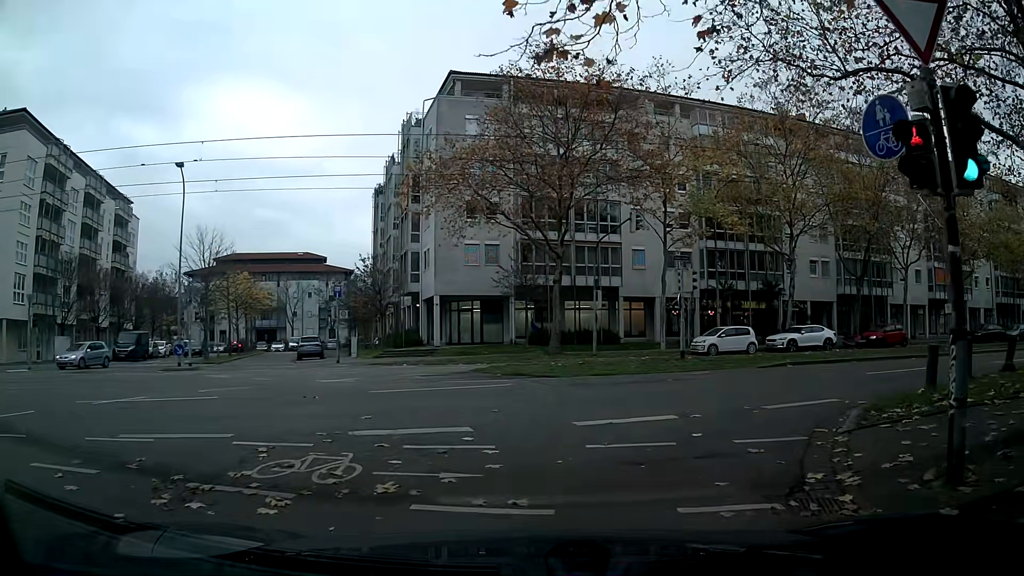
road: residential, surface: asphalt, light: Day
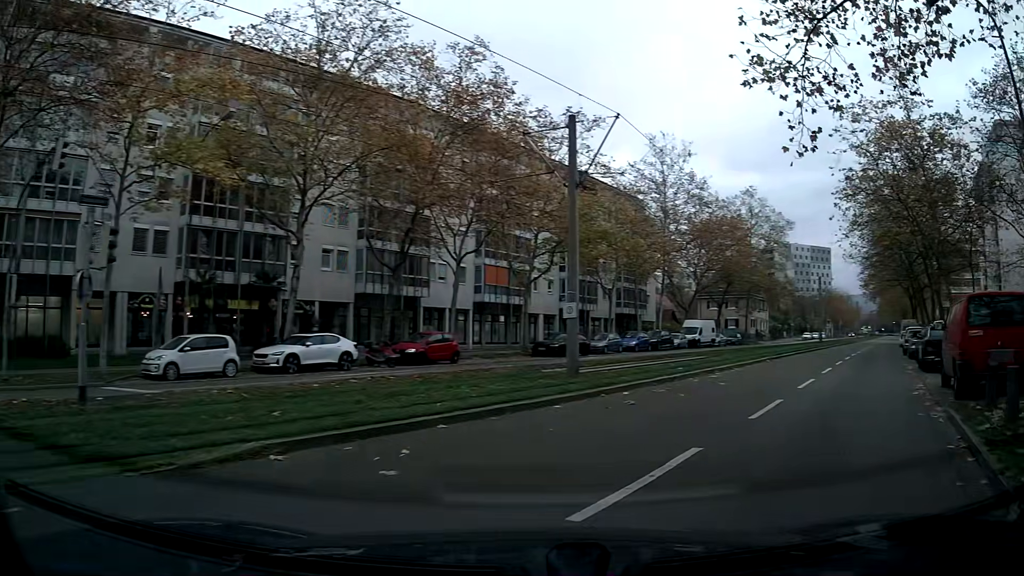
(+4.1, +11.9) m; +46°
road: tertiary
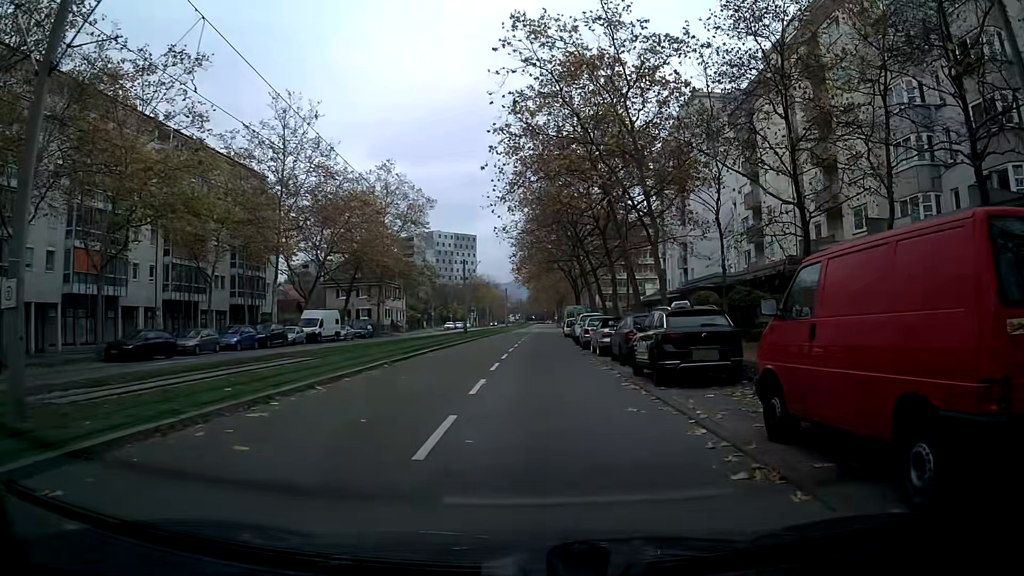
(+2.8, +9.1) m; +26°
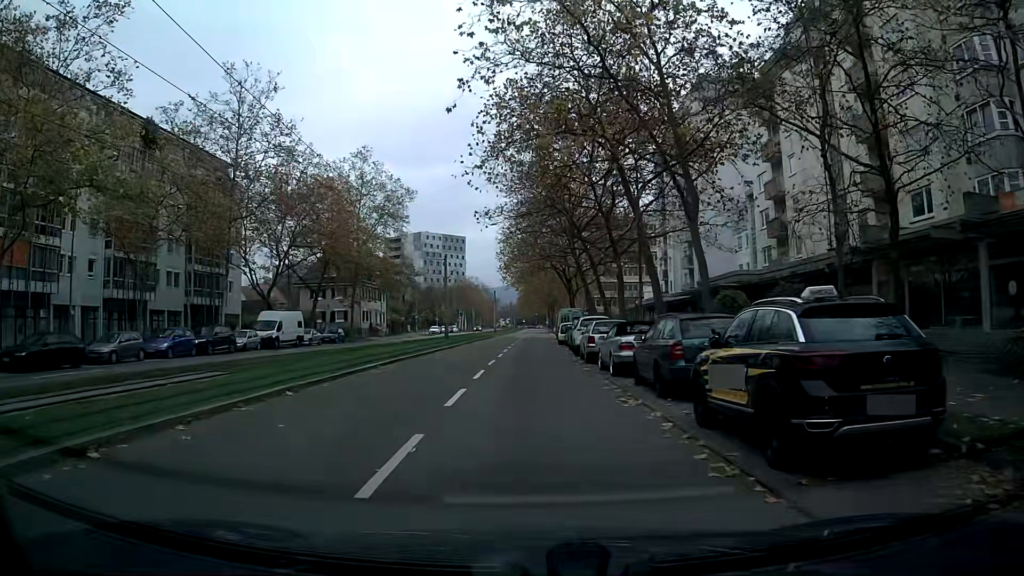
(-0.1, +7.5) m; -1°
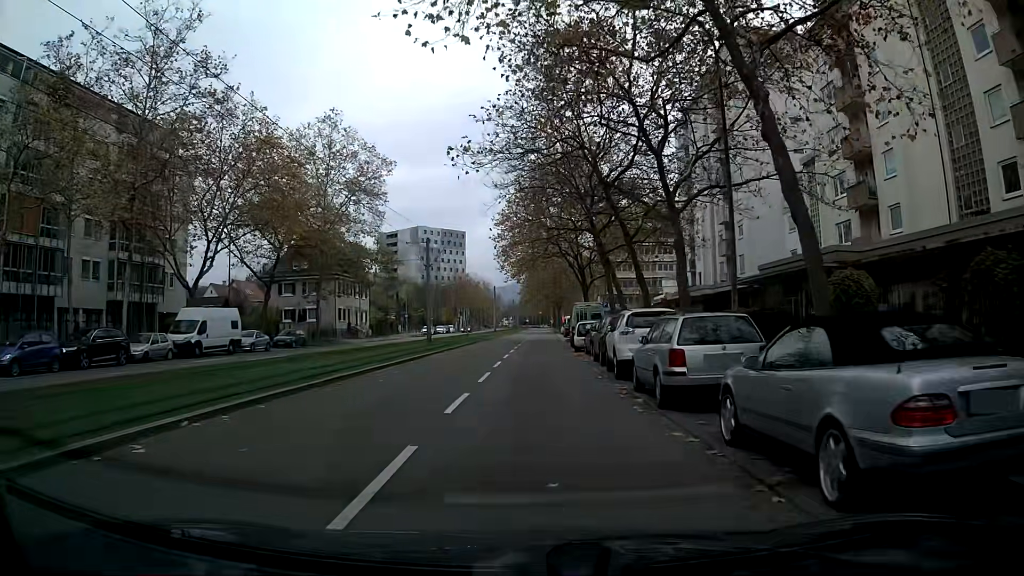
(0.0, +12.9) m; 0°
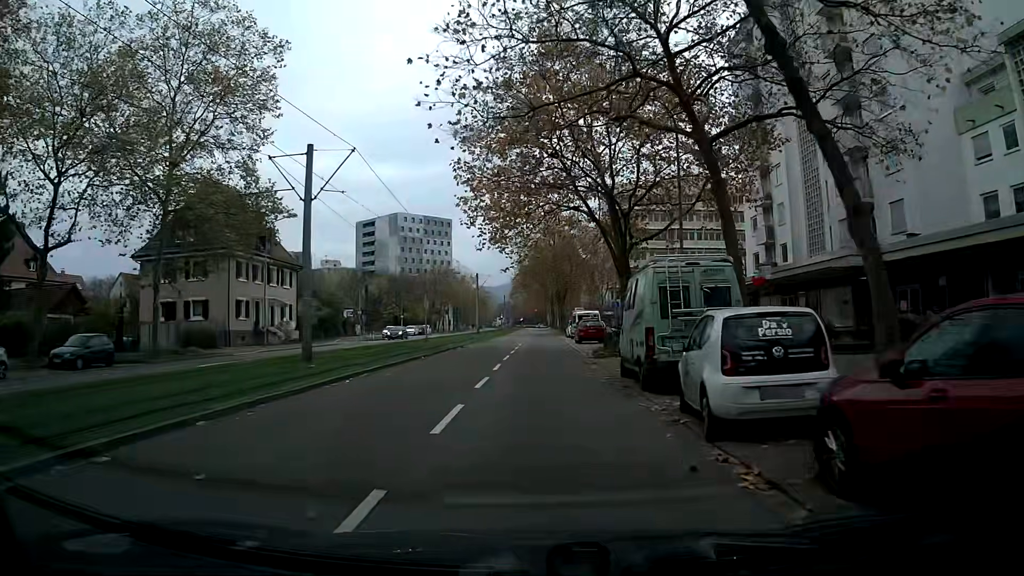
(+0.2, +26.0) m; +1°
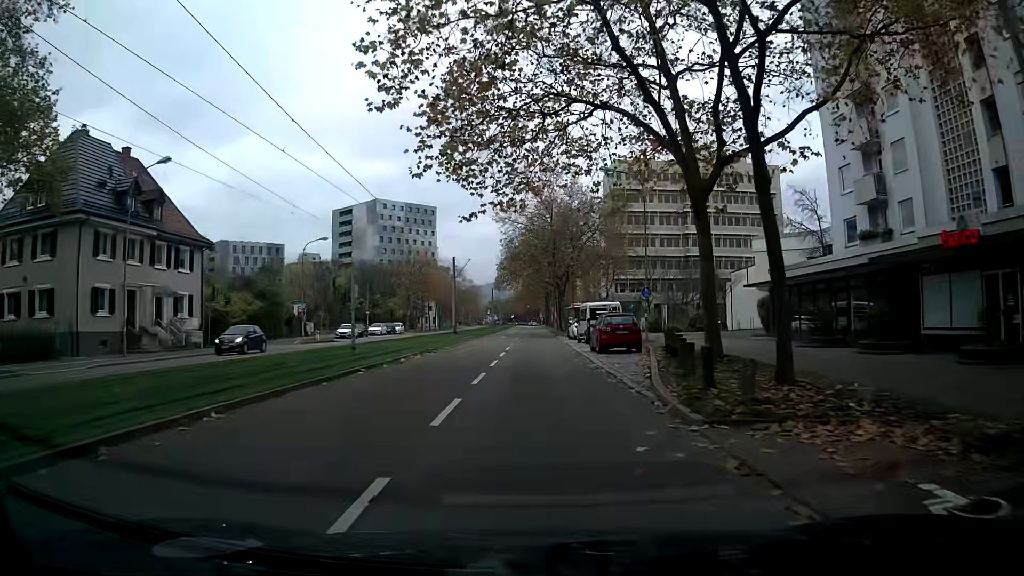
(+0.1, +17.6) m; +1°
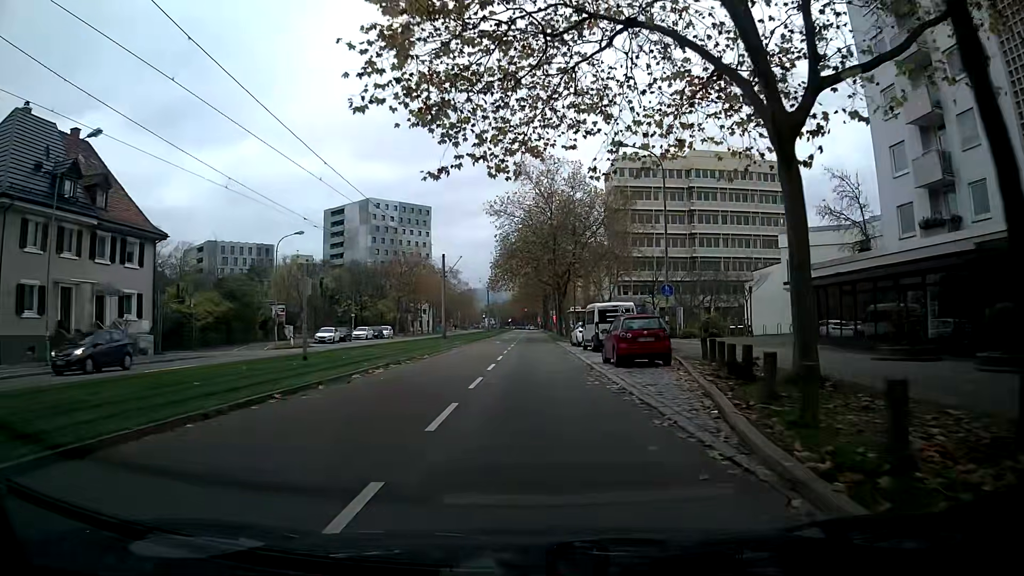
(0.0, +6.2) m; 0°
